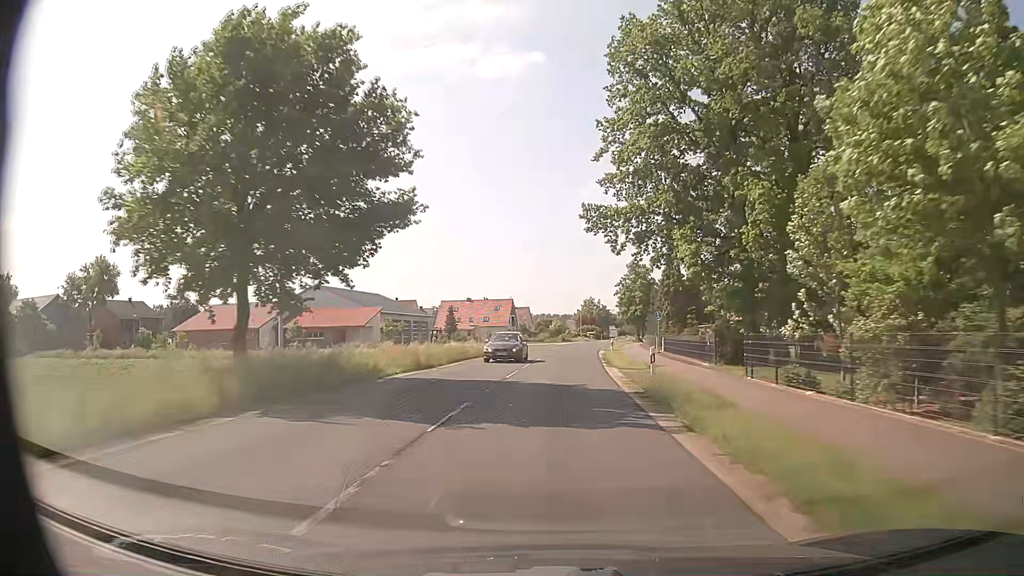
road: secondary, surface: asphalt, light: Day
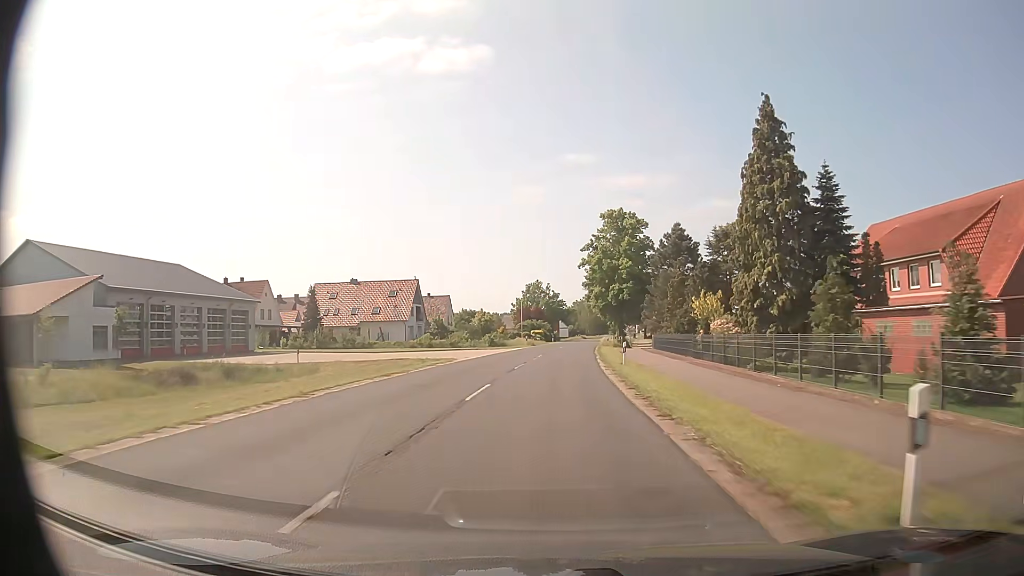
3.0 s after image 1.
(+2.4, +55.4) m; +5°
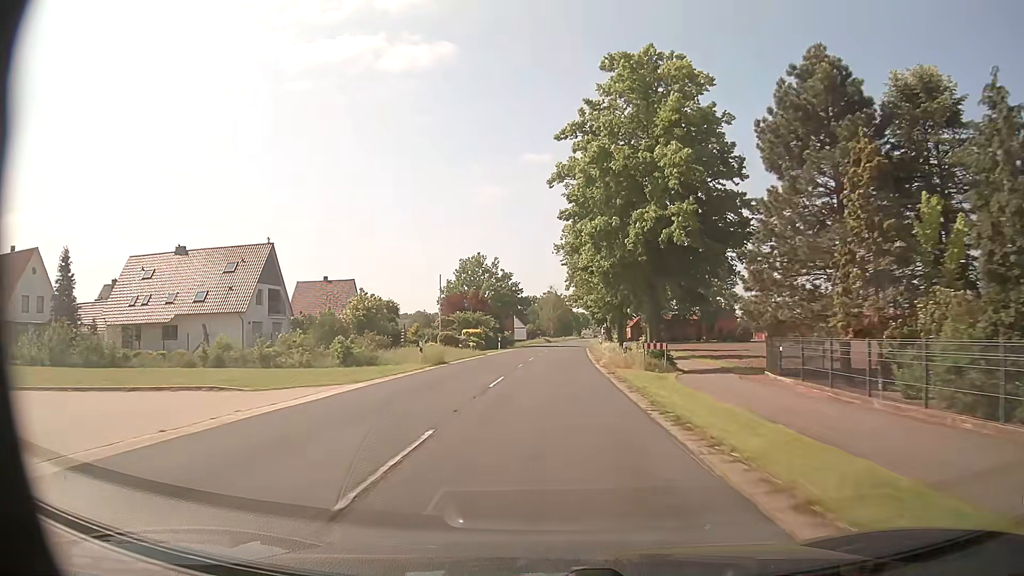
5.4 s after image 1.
(+1.2, +44.4) m; +3°
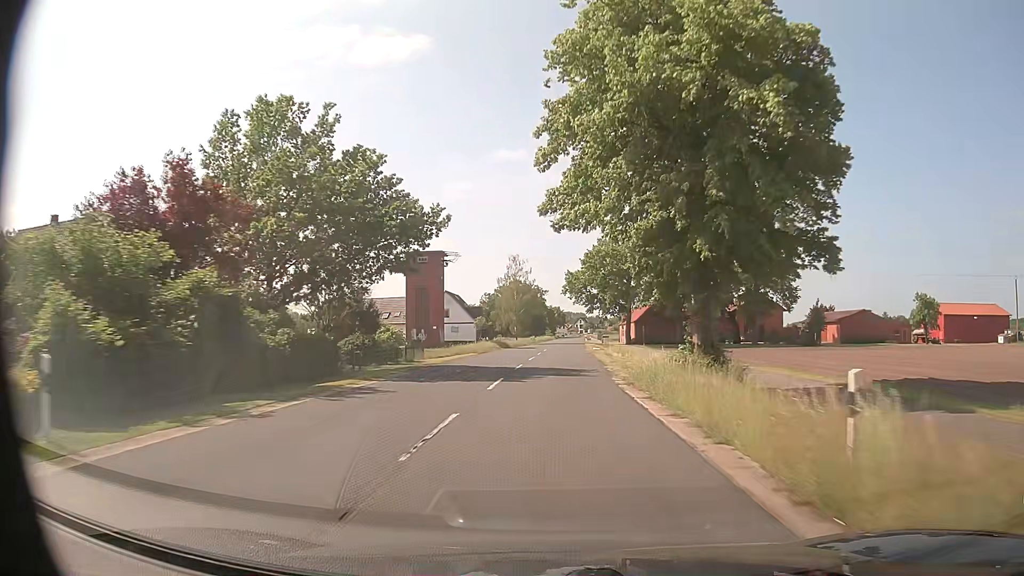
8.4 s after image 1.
(+1.4, +55.5) m; +2°
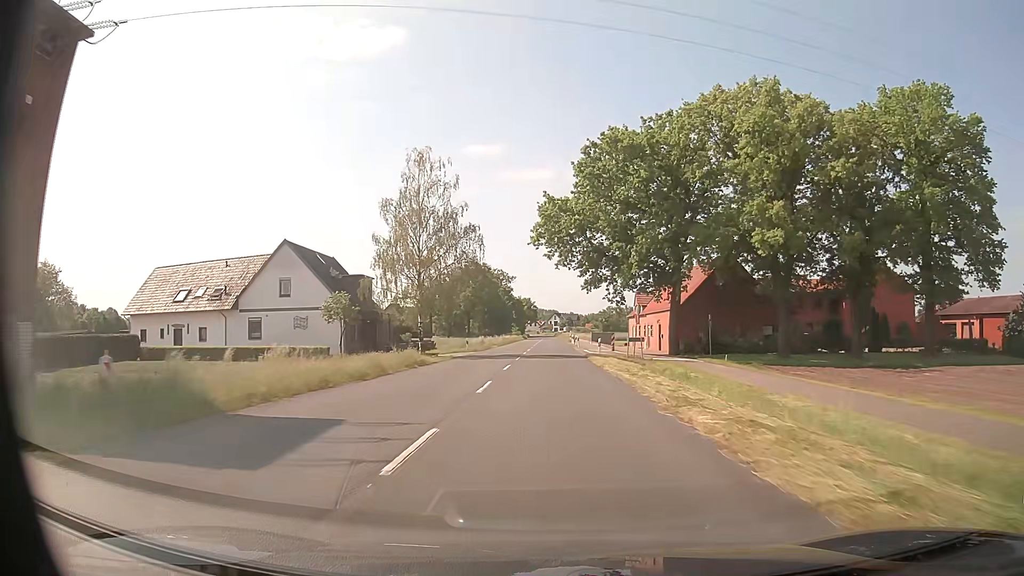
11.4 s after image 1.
(+1.3, +55.6) m; +2°
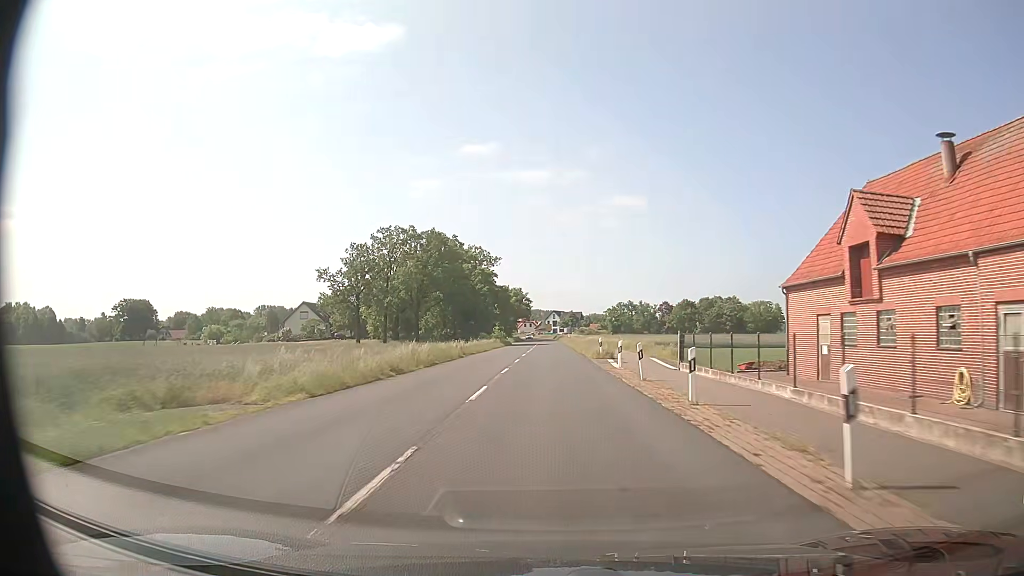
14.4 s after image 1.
(+0.1, +55.6) m; 0°
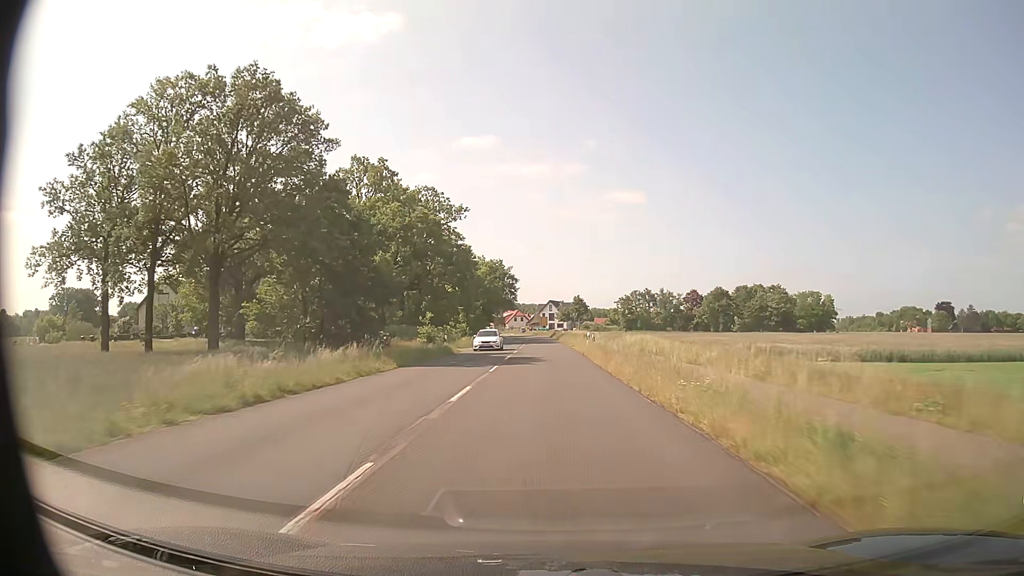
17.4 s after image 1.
(+0.2, +55.6) m; 0°
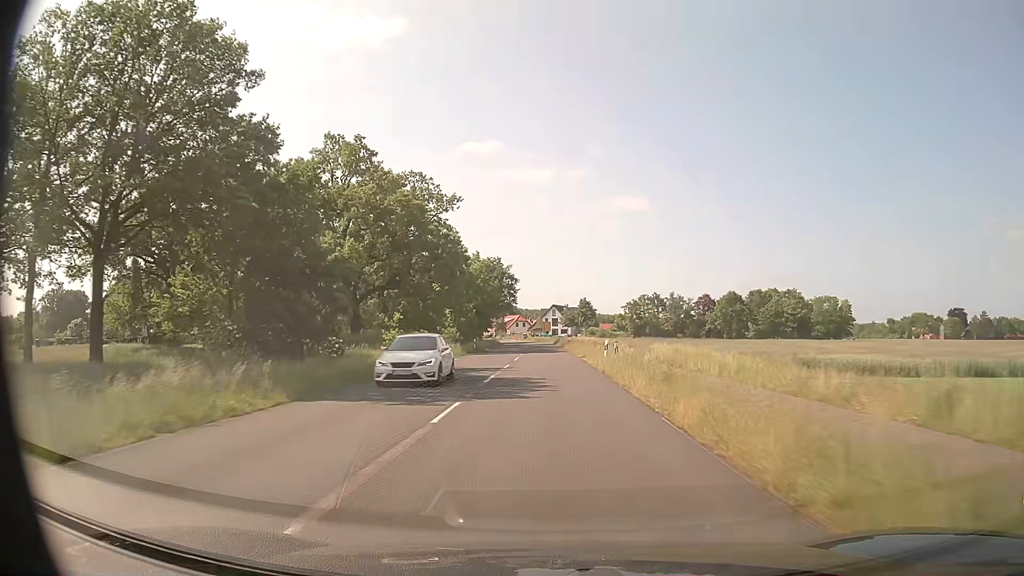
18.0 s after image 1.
(0.0, +11.1) m; 0°
(0, +10) (0, +20) (0, +30) (0, +40) (0, +50) (-1, +60) (-1, +70) (-1, +80) (-1, +90) (-2, +100) m
